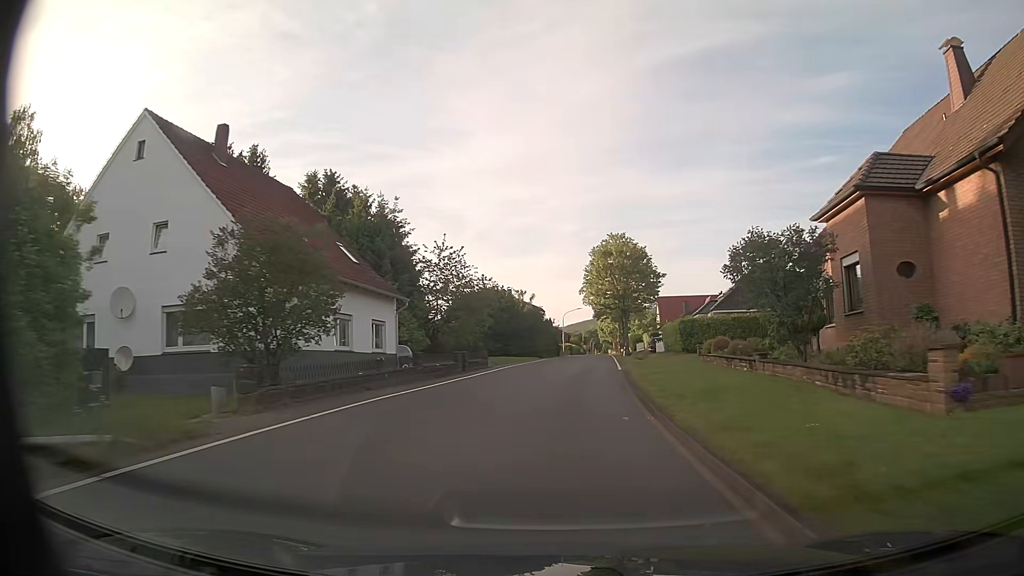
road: tertiary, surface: asphalt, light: Day
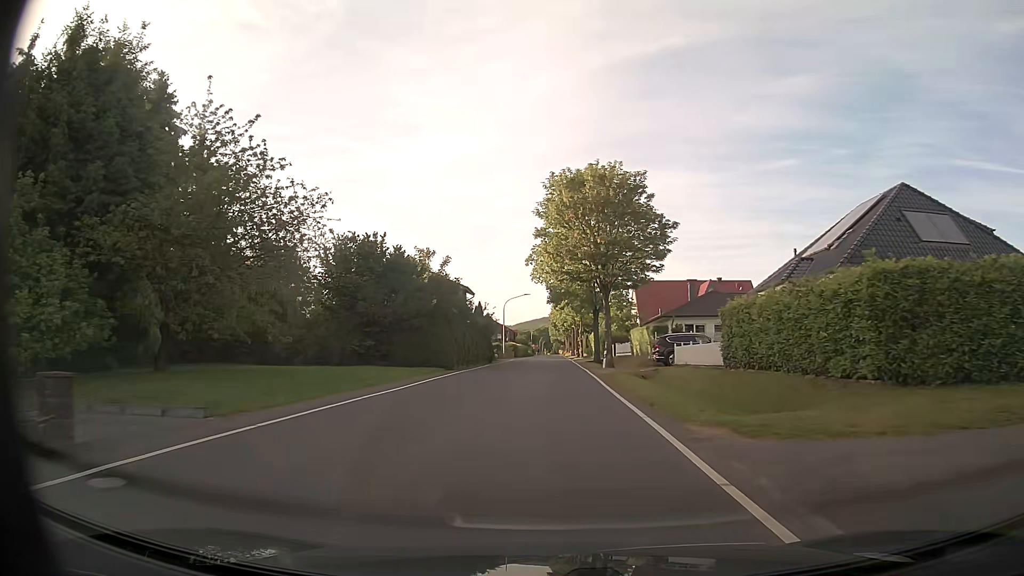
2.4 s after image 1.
(+1.7, +32.1) m; +4°
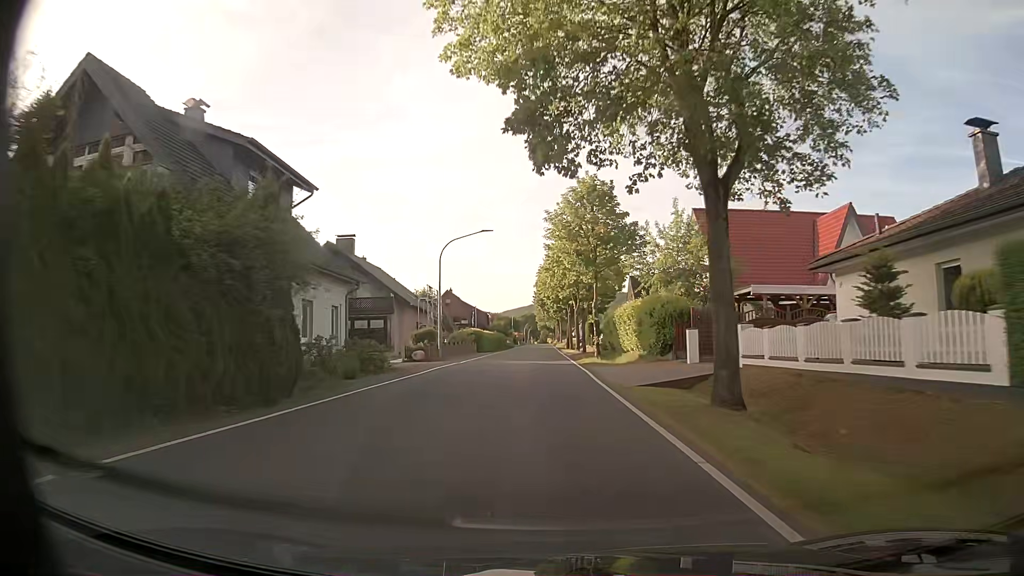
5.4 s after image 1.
(+0.5, +42.3) m; +1°
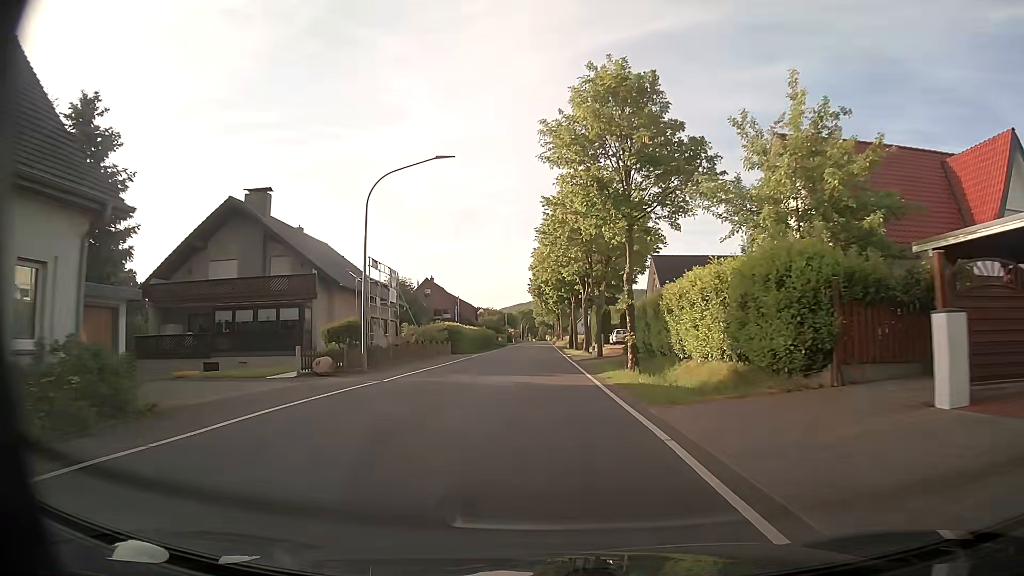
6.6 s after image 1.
(0.0, +17.2) m; 0°
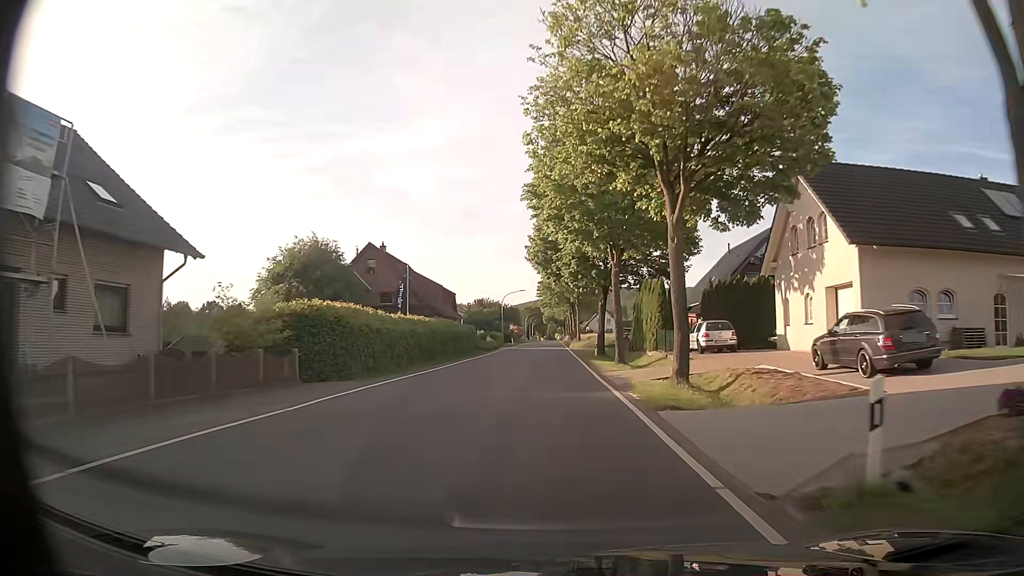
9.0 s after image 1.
(-0.1, +32.9) m; 0°
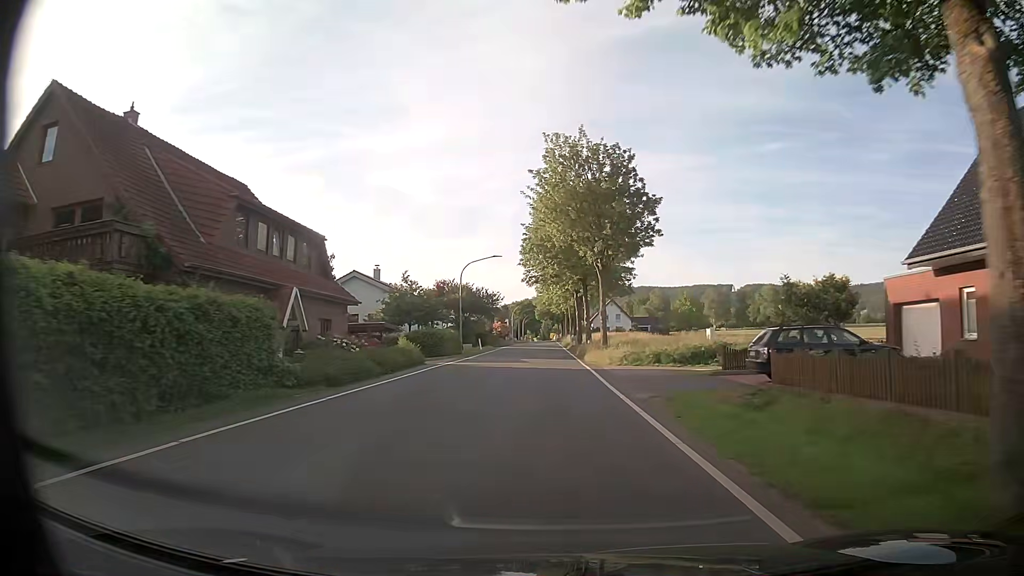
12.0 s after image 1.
(+0.1, +40.7) m; 0°
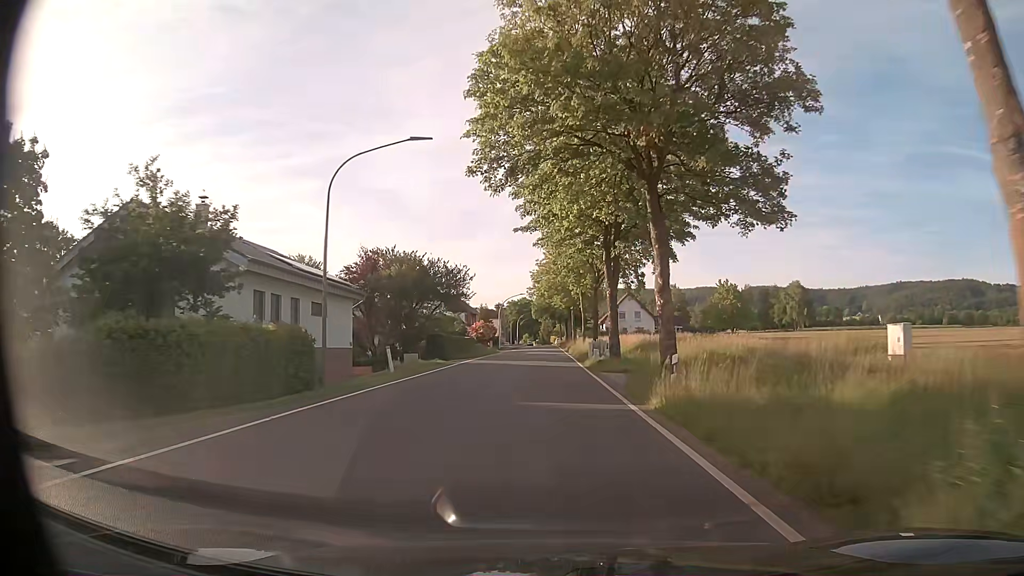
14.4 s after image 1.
(+0.1, +33.8) m; 0°
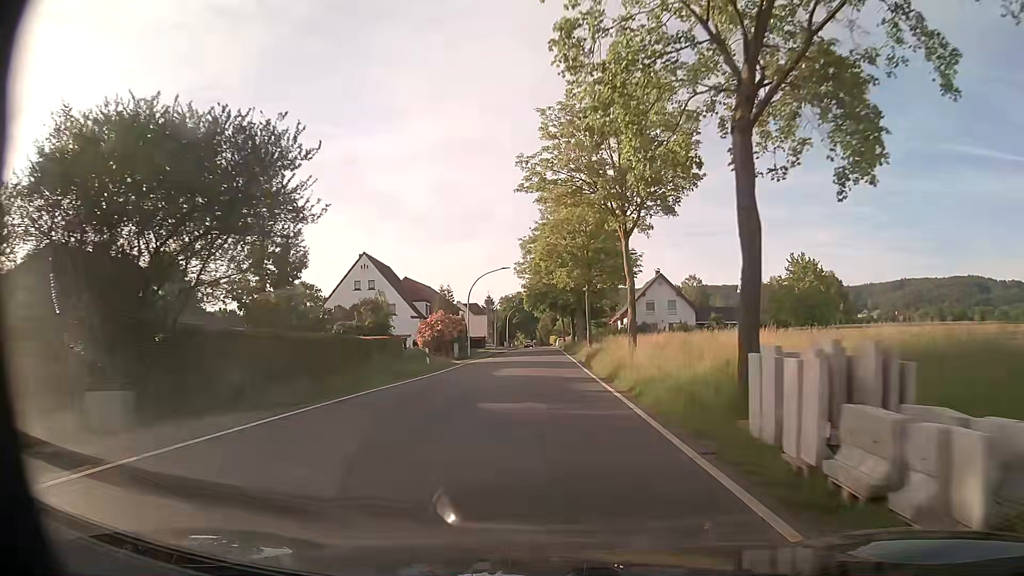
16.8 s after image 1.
(0.0, +34.7) m; 0°
(0, +10) (0, +20) (0, +30) (0, +40) (0, +50) (0, +60) (0, +70) (0, +80) (0, +90) (0, +100) m
